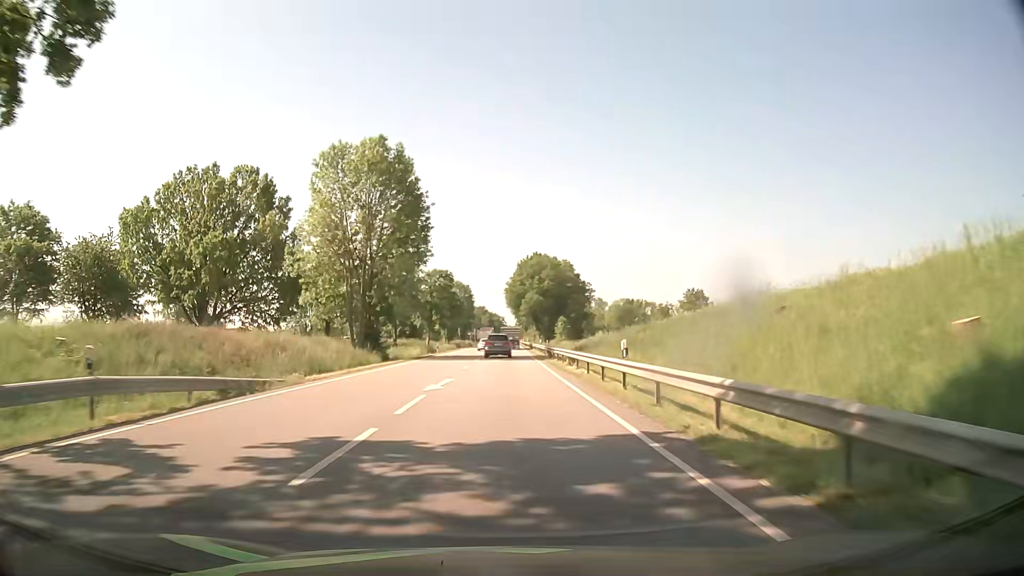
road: primary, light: Day
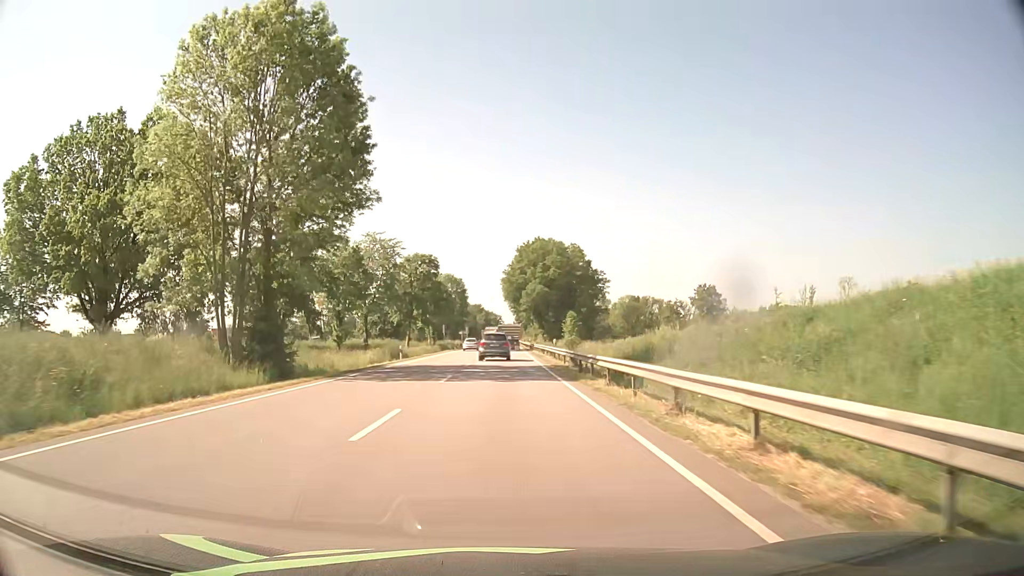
(+0.1, +21.5) m; 0°
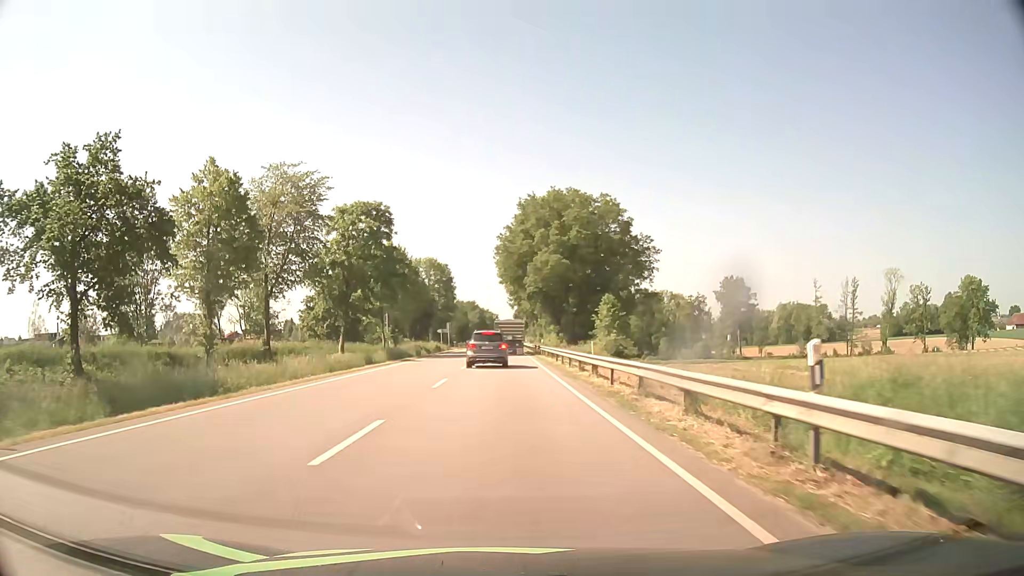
(+0.1, +37.4) m; 0°
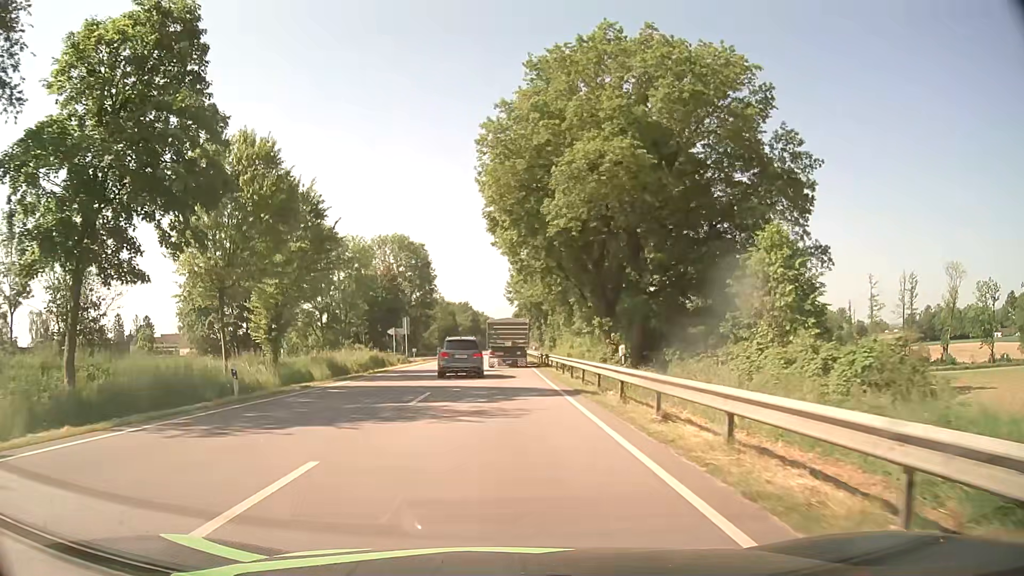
(+0.1, +39.1) m; 0°
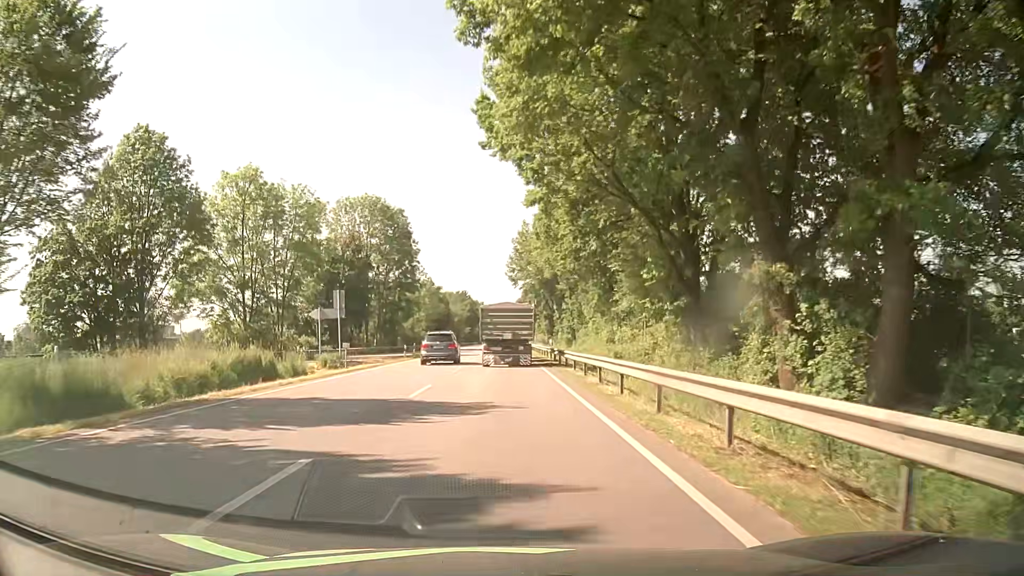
(0.0, +24.1) m; 0°
(0, +10) (0, +20) (0, +30) (0, +40) (0, +50) (0, +60) (0, +70) (0, +80) (0, +90) (0, +100) m
